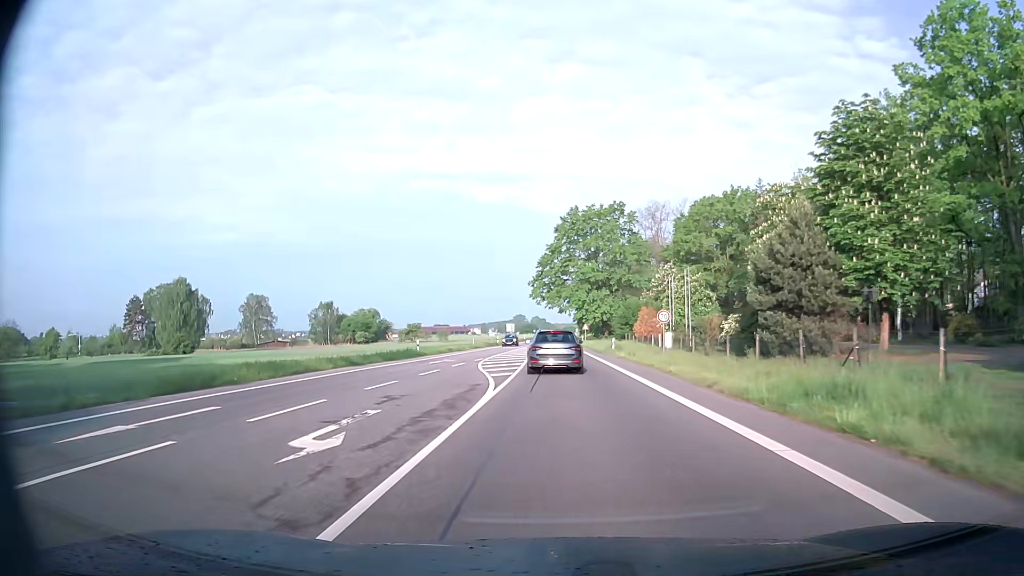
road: secondary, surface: asphalt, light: Day
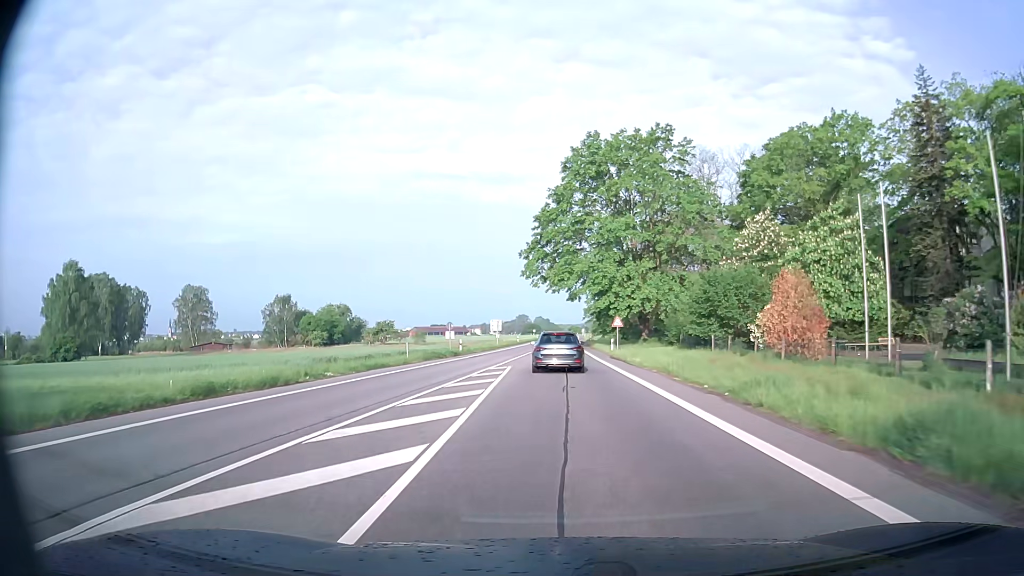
(-0.2, +42.6) m; 0°
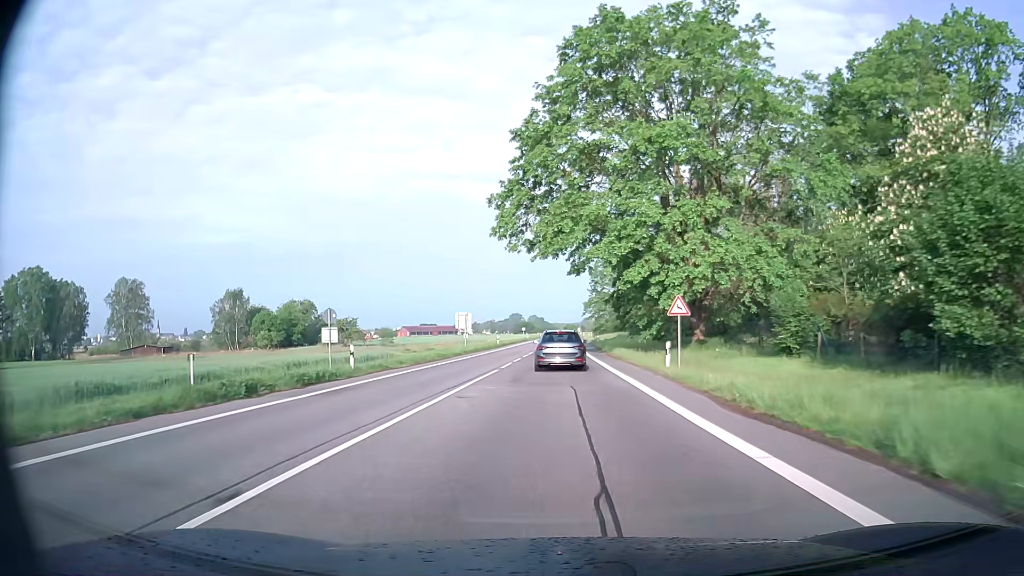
(+0.1, +28.5) m; 0°
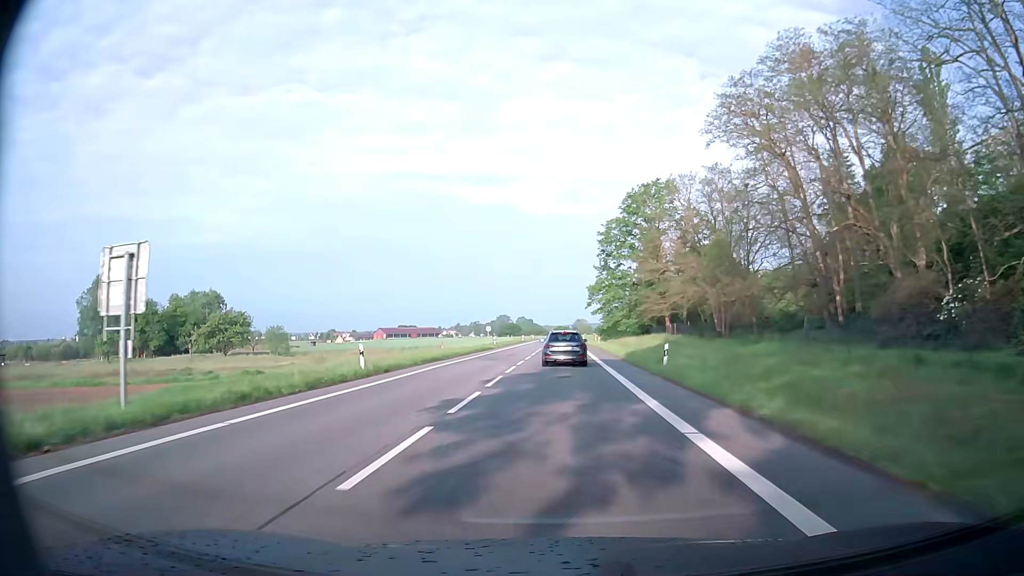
(+0.5, +51.5) m; +1°
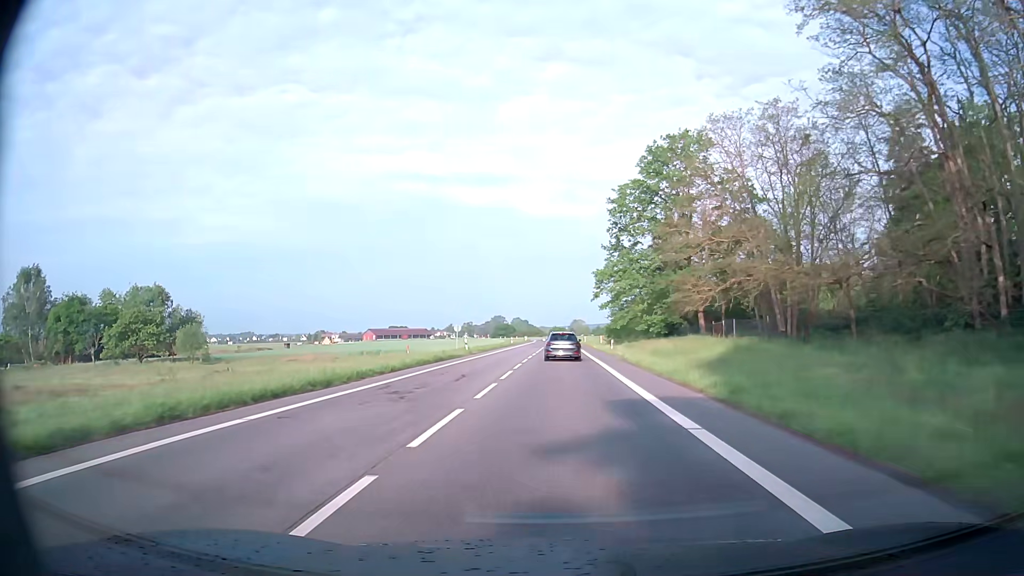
(+0.1, +21.2) m; 0°
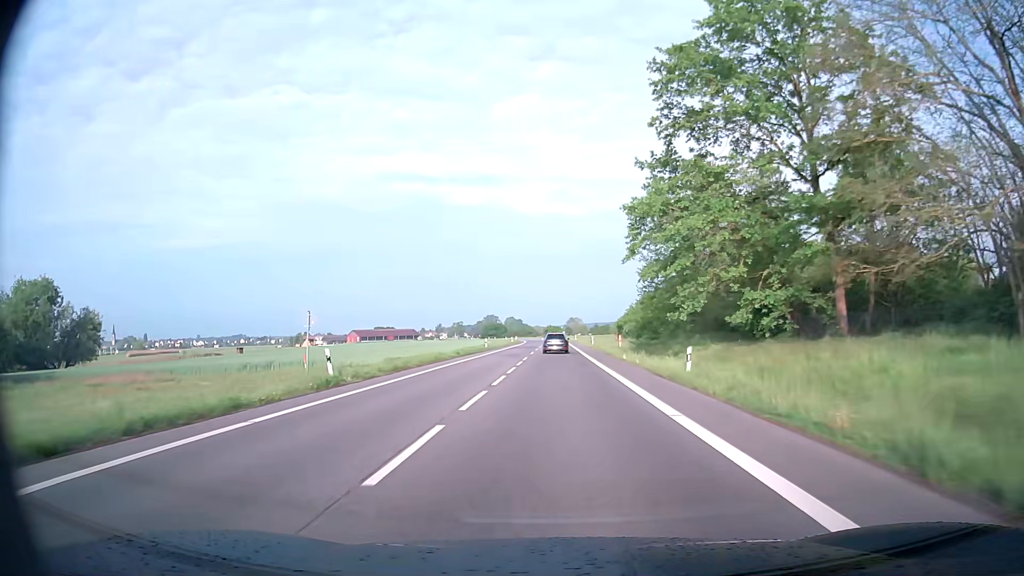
(+0.3, +32.3) m; +1°
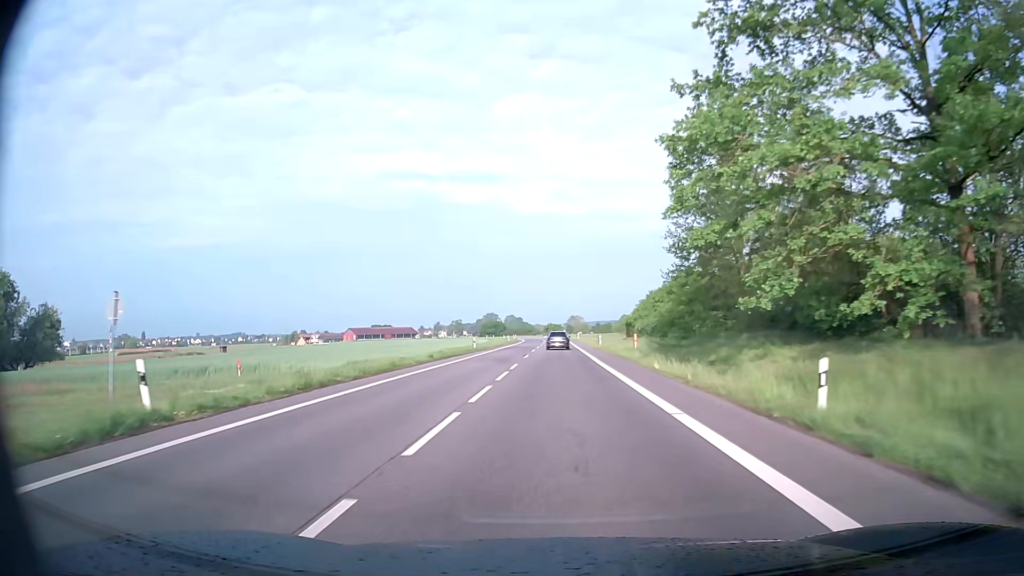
(-0.1, +10.9) m; 0°
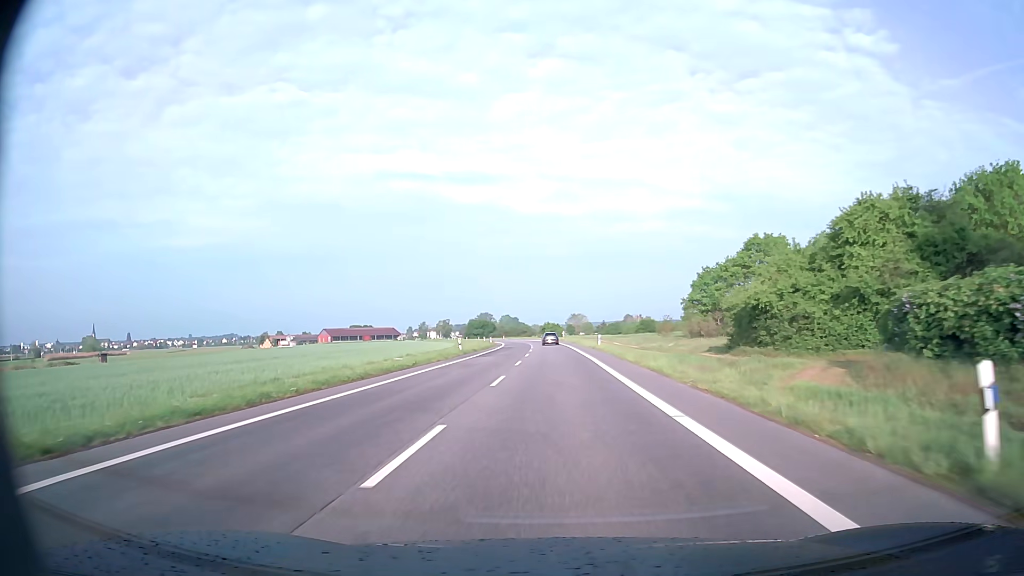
(-0.3, +55.1) m; 0°
(0, +10) (0, +20) (0, +30) (0, +40) (0, +50) (0, +60) (0, +70) (-1, +80) (-1, +90) (-2, +100) m
